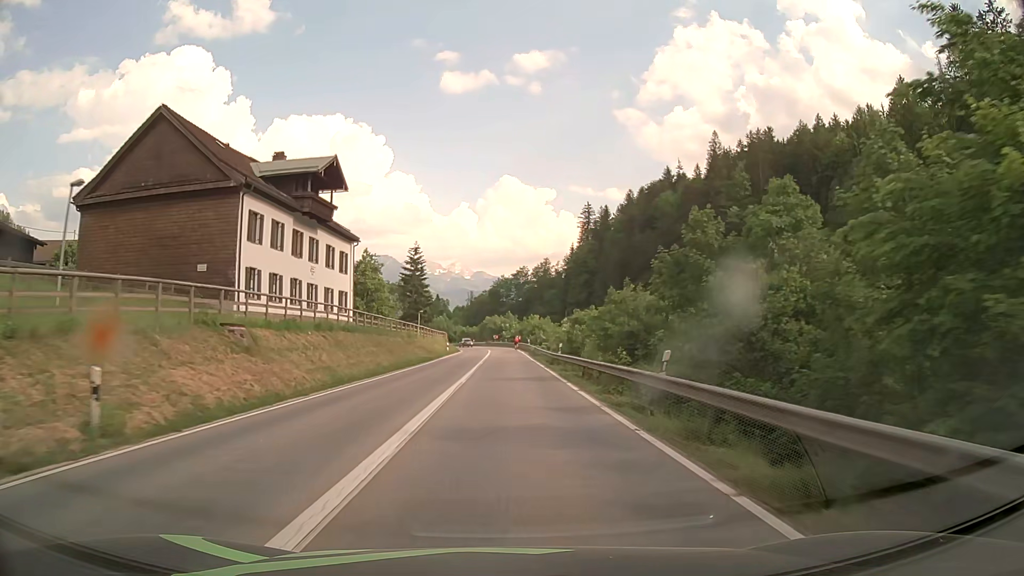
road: primary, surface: asphalt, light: Day
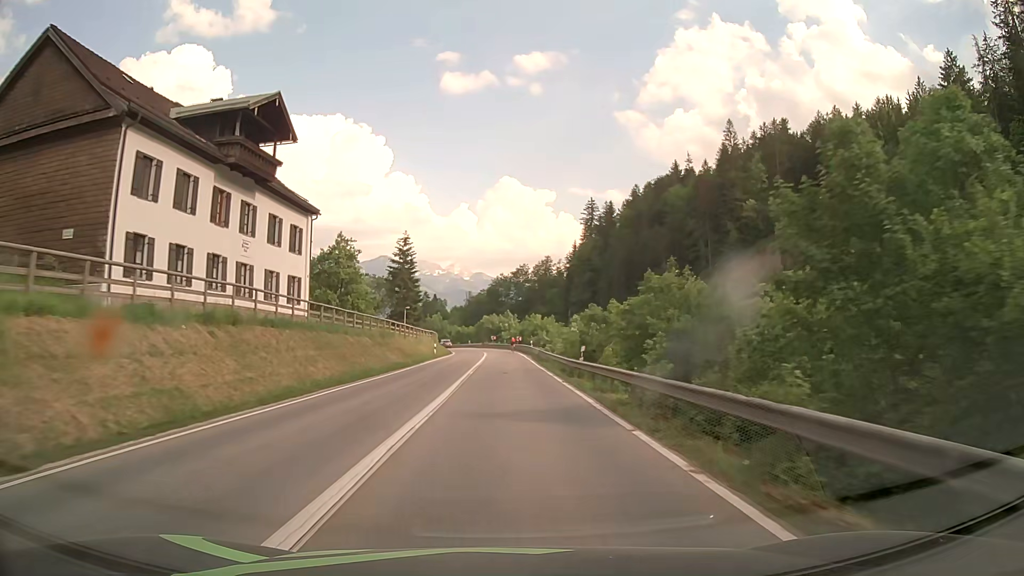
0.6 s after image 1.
(0.0, +11.3) m; 0°
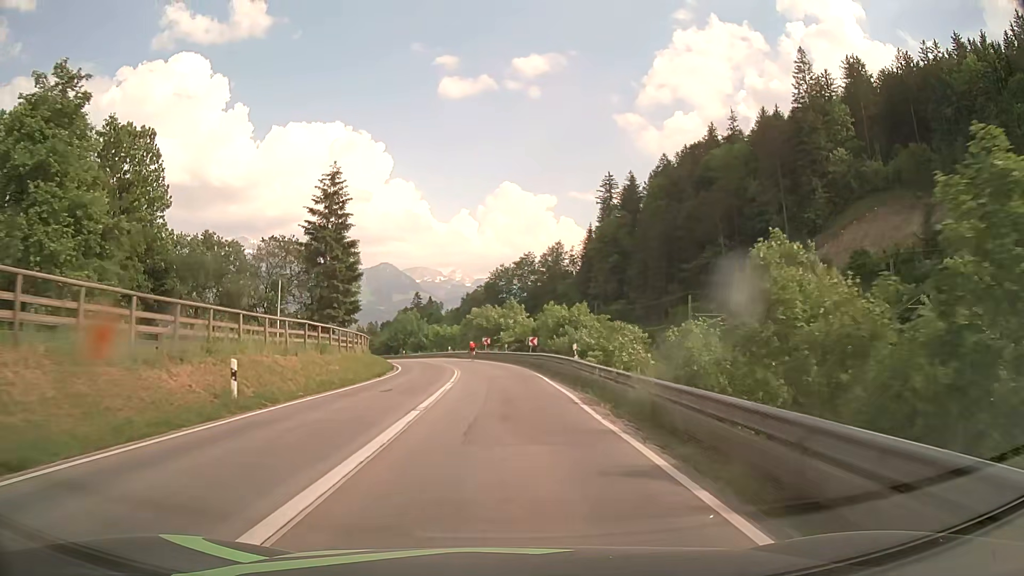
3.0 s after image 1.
(+0.2, +42.3) m; 0°
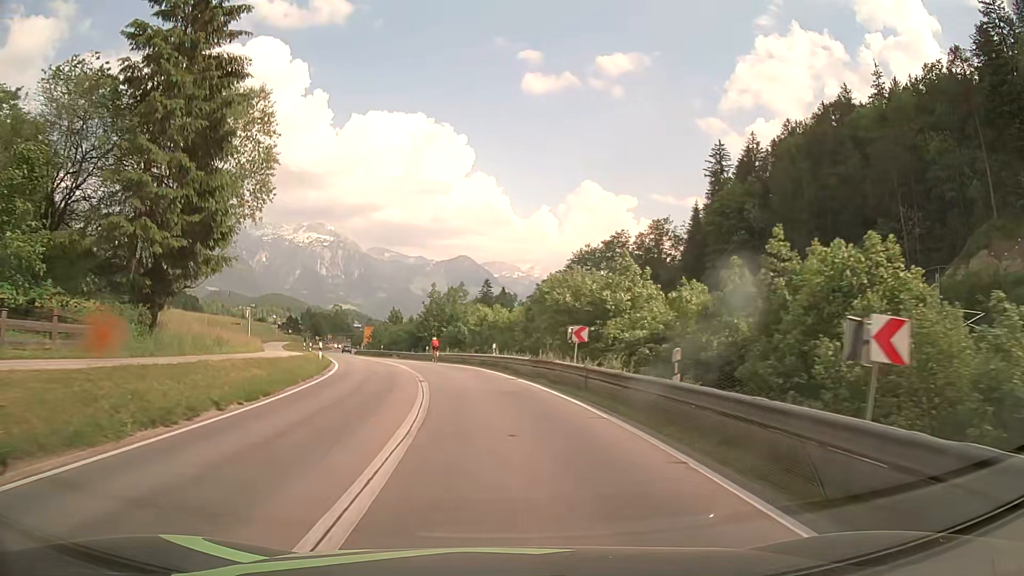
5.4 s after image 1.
(-1.4, +37.8) m; -6°
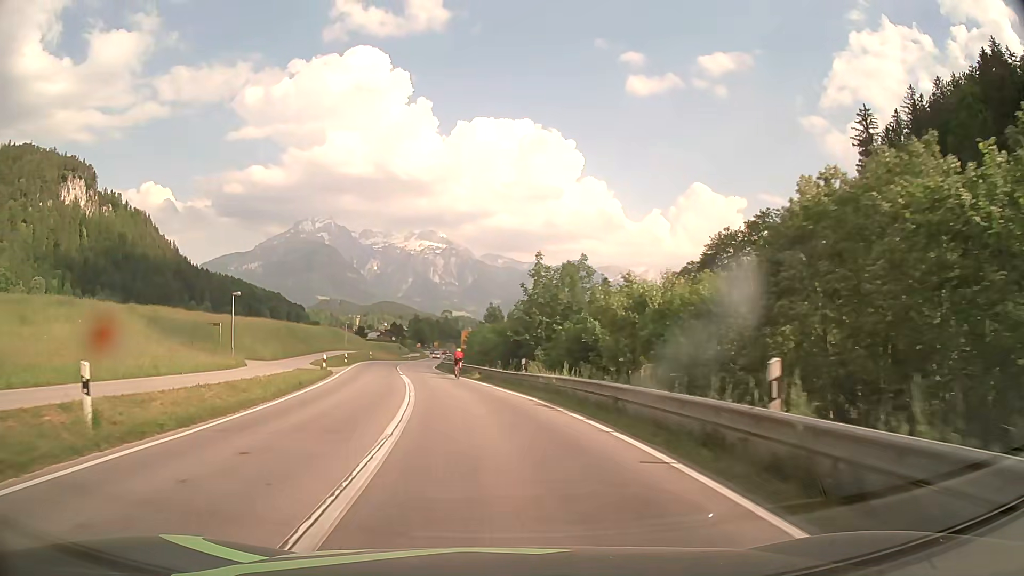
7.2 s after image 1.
(-1.9, +26.4) m; -10°
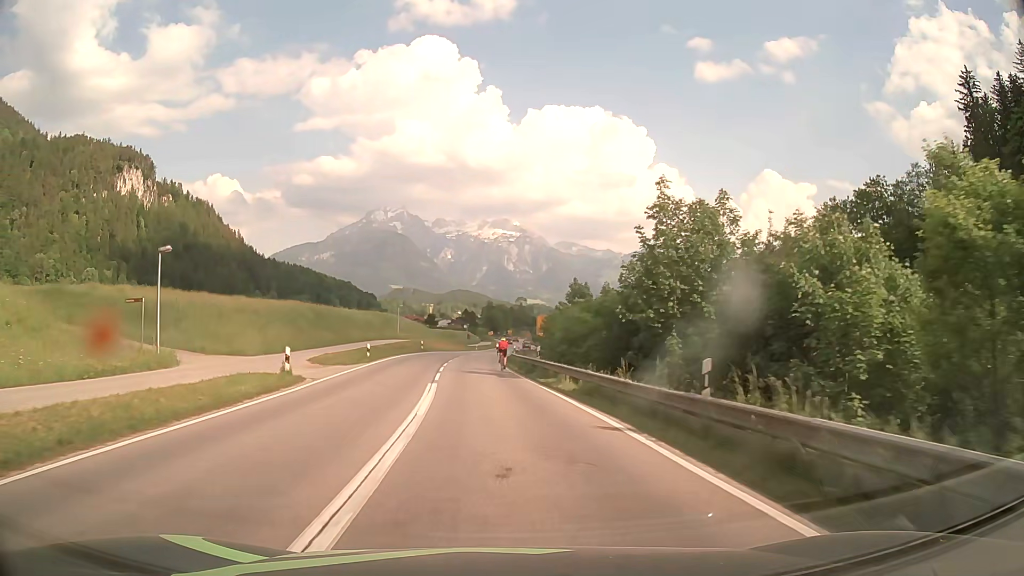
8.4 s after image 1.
(-1.1, +16.7) m; -6°
